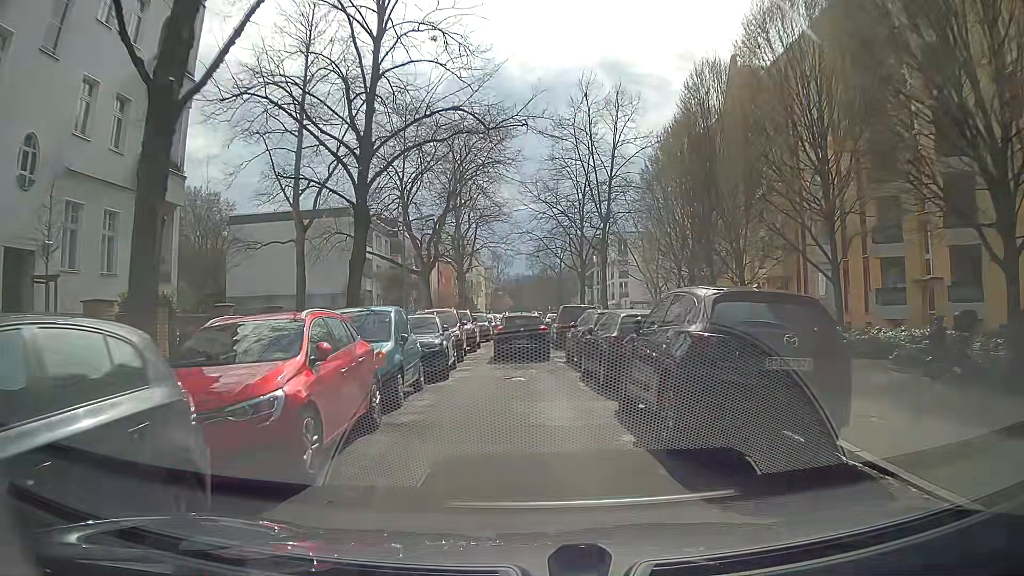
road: residential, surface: asphalt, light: Day
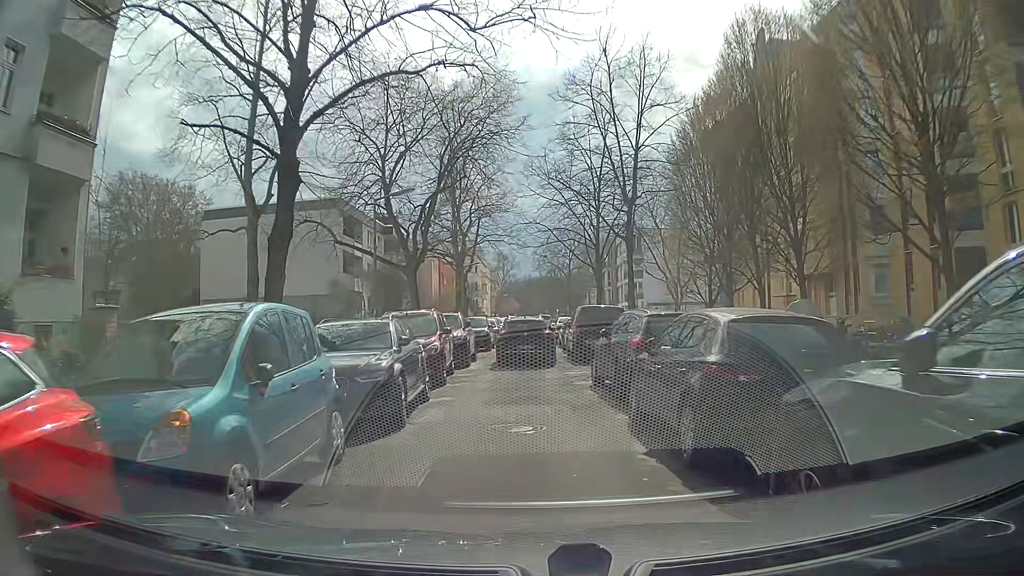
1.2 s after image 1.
(0.0, +6.0) m; 0°
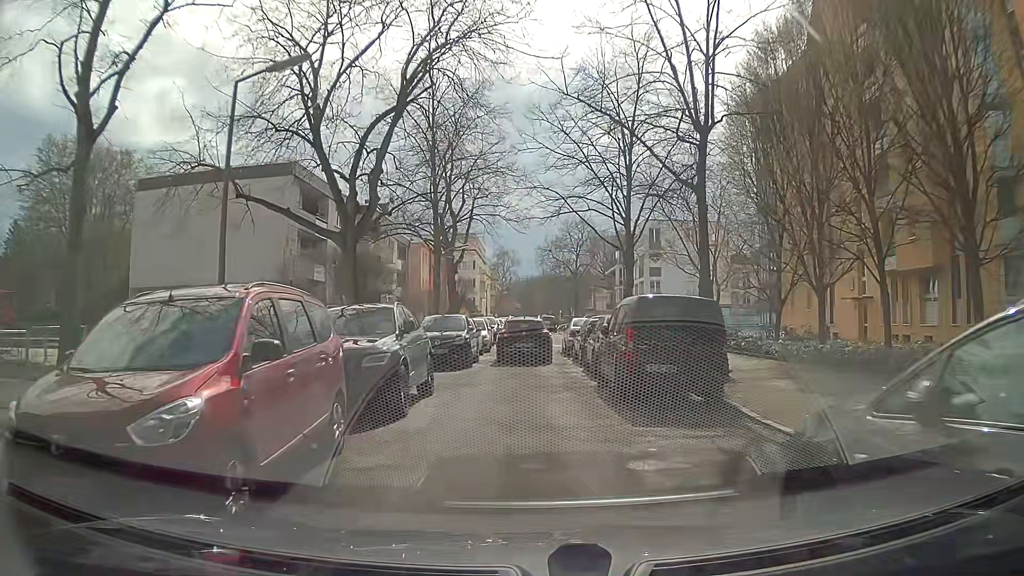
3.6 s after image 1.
(-0.1, +10.6) m; -2°
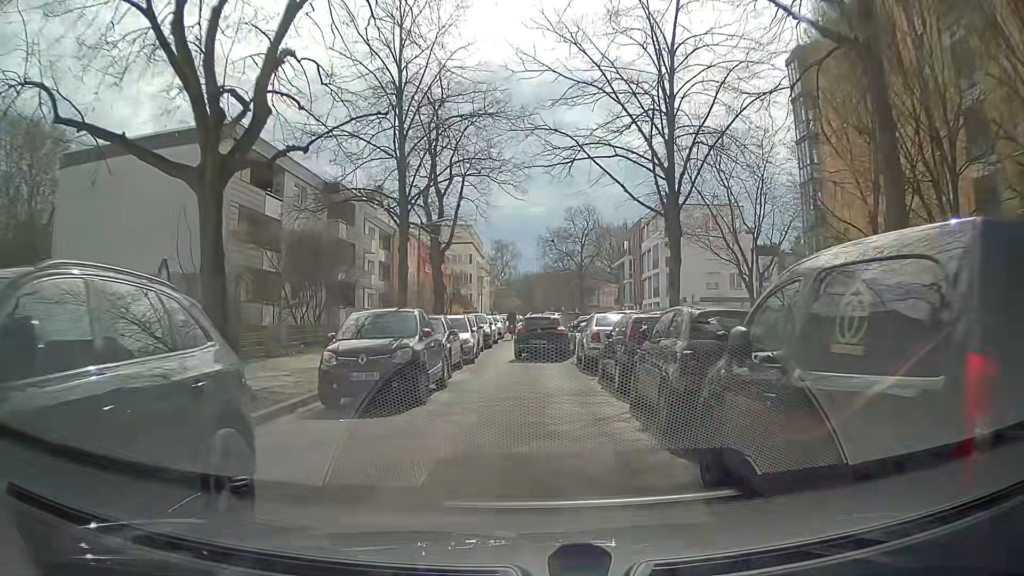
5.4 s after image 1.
(+0.2, +8.5) m; 0°
